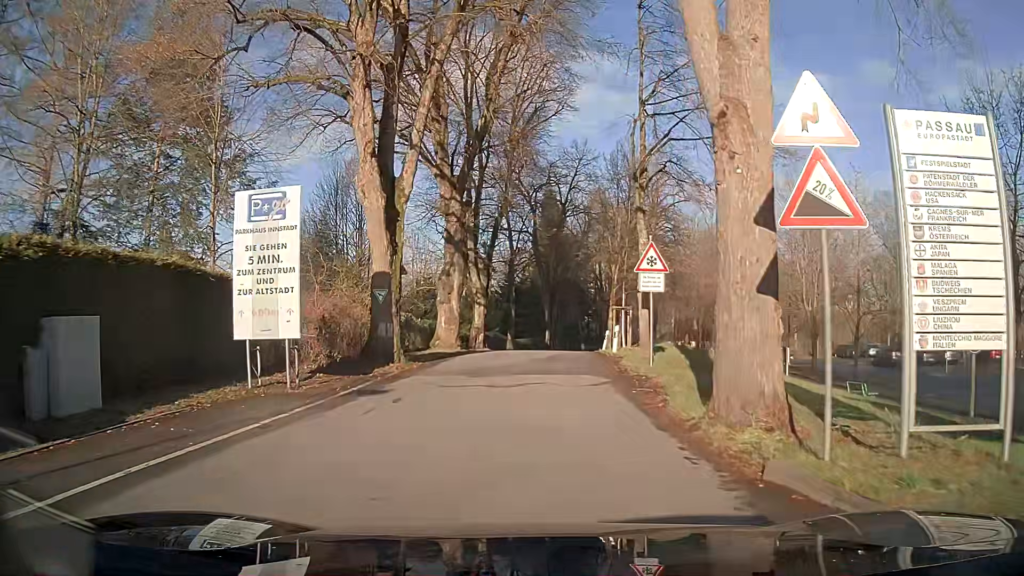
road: secondary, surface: asphalt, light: Day
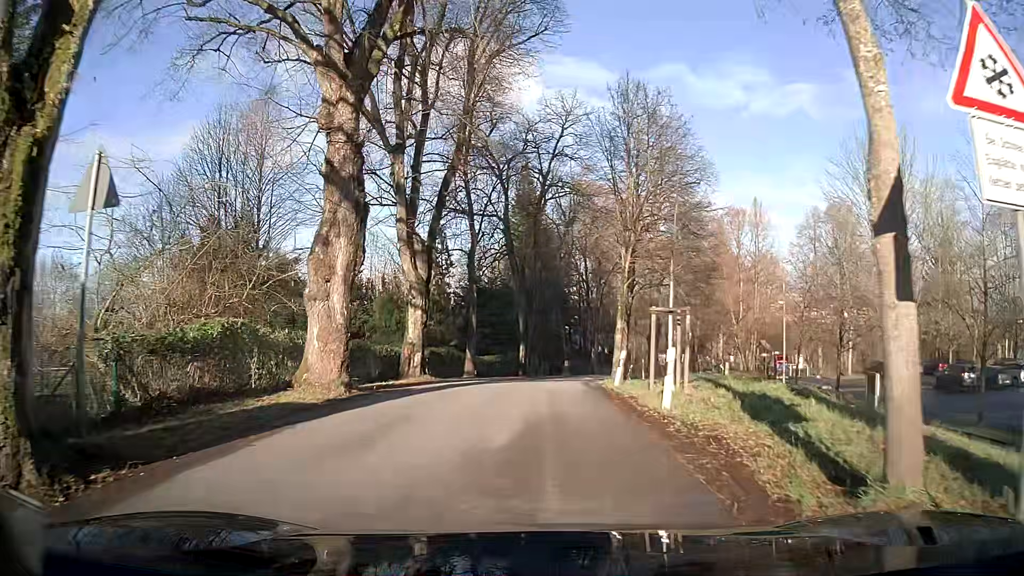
(+0.1, +13.6) m; +2°
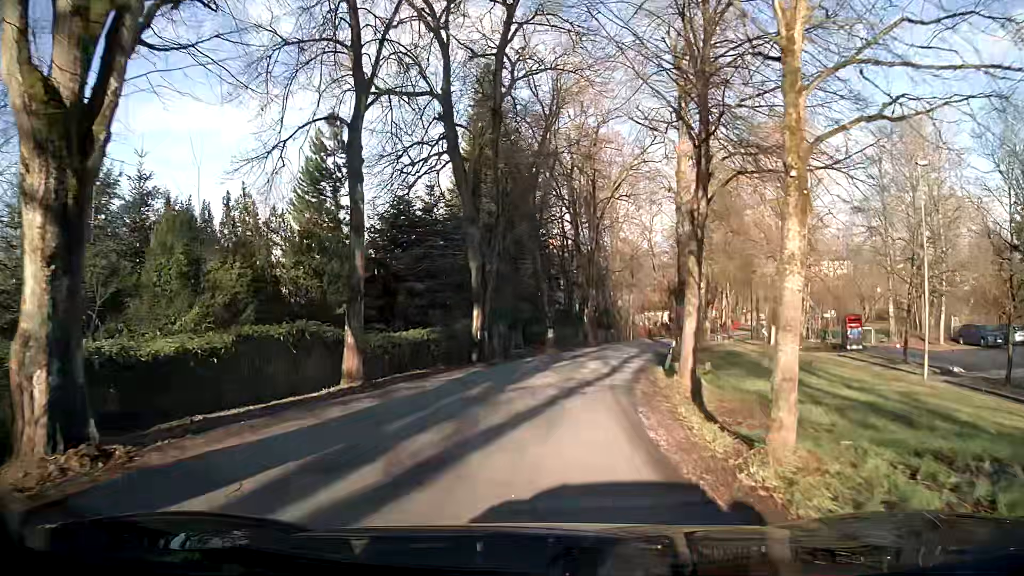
(+0.4, +18.6) m; +3°
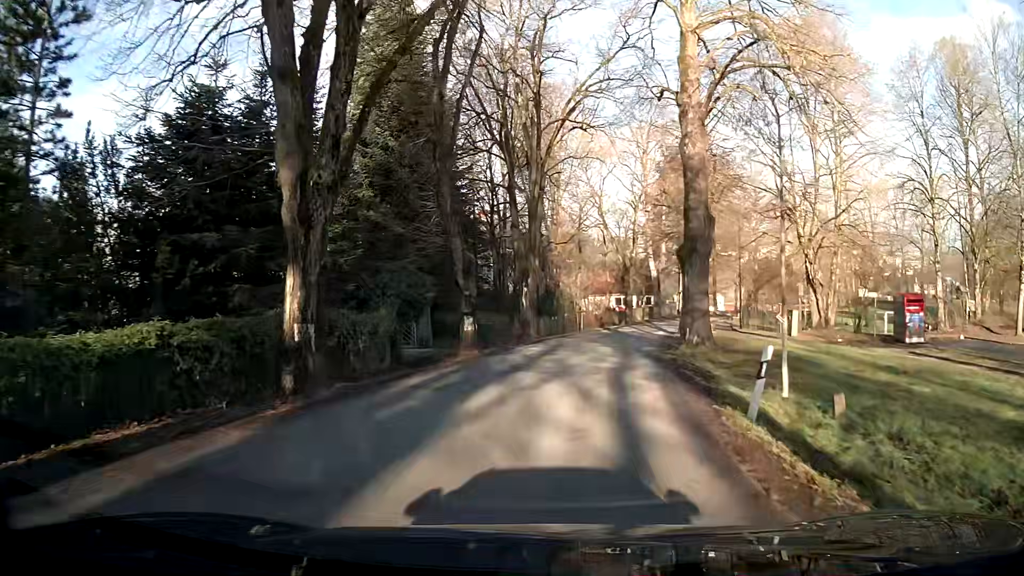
(+0.8, +14.2) m; +5°
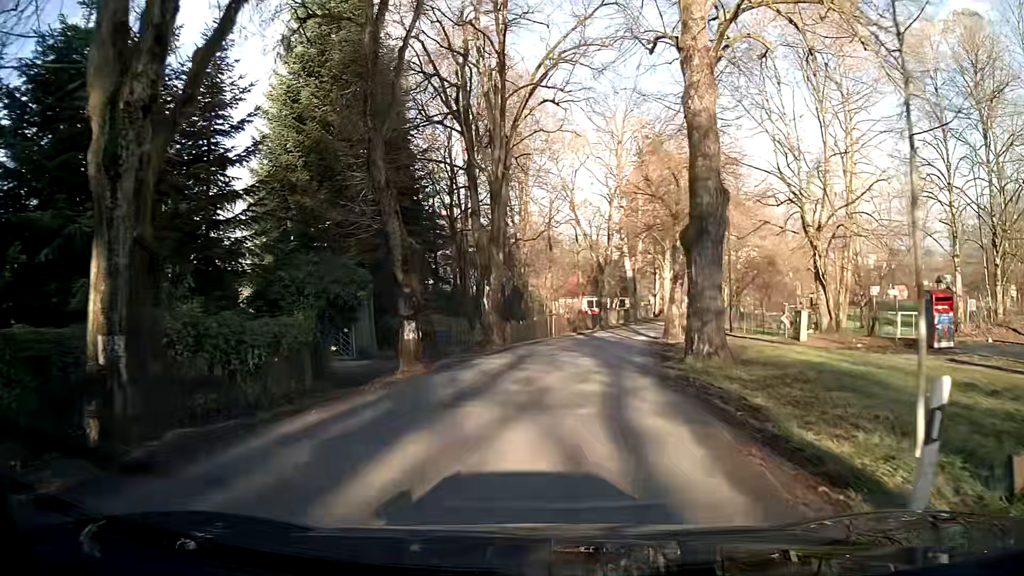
(+0.1, +4.8) m; +2°
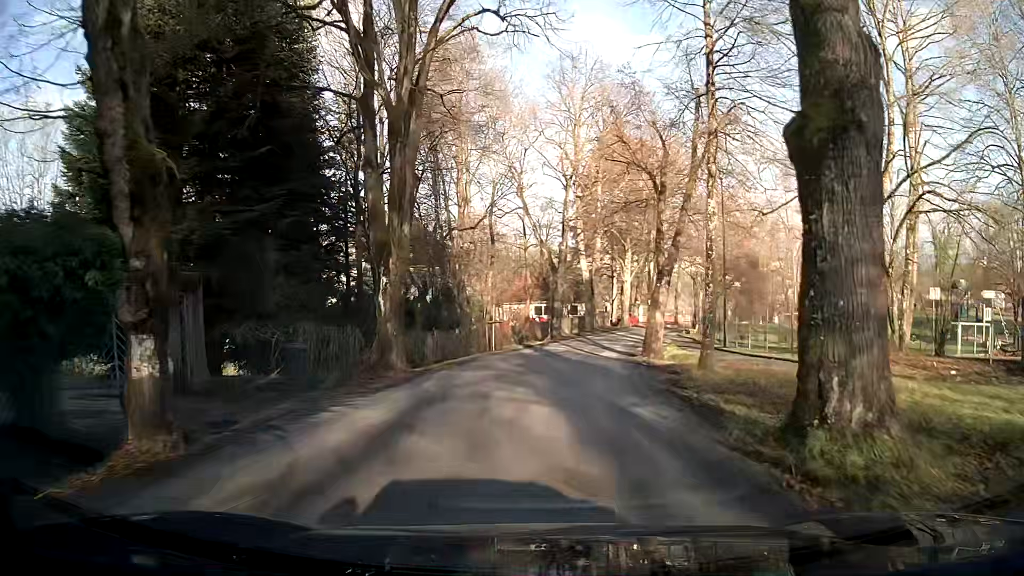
(+0.3, +9.6) m; +3°
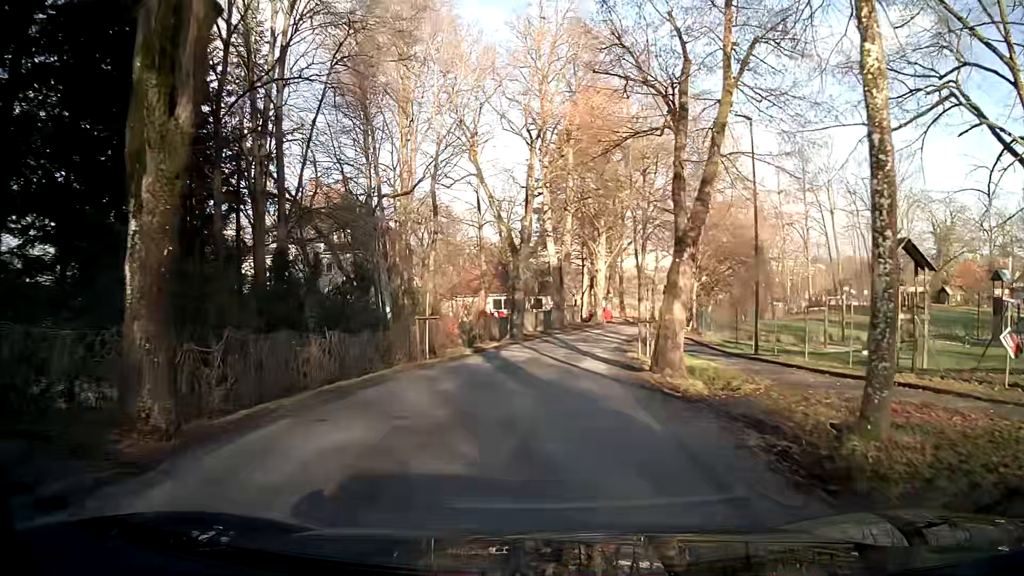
(+0.3, +9.6) m; +4°
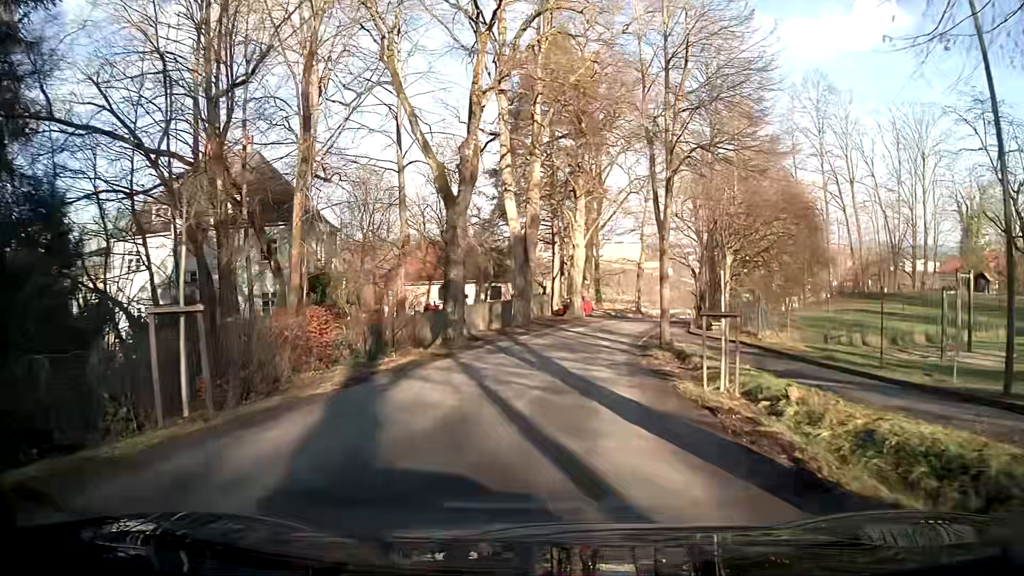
(+0.4, +14.5) m; +4°
(0, +10) (+1, +20) (+3, +30) (+6, +39) (+10, +49) (+16, +57) (+24, +62) (+33, +65) (+43, +68) (+51, +73) m
